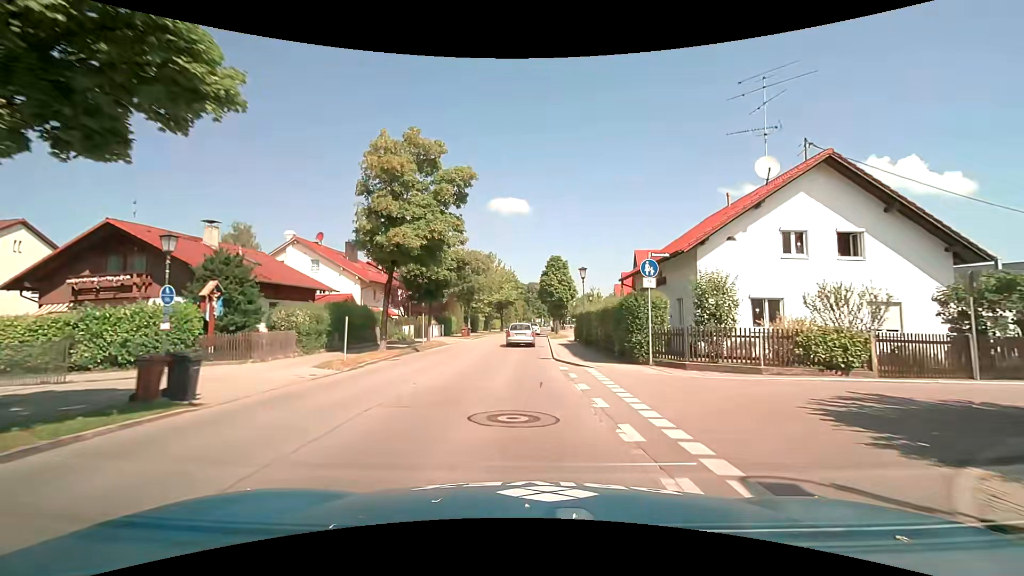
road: secondary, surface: asphalt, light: Day
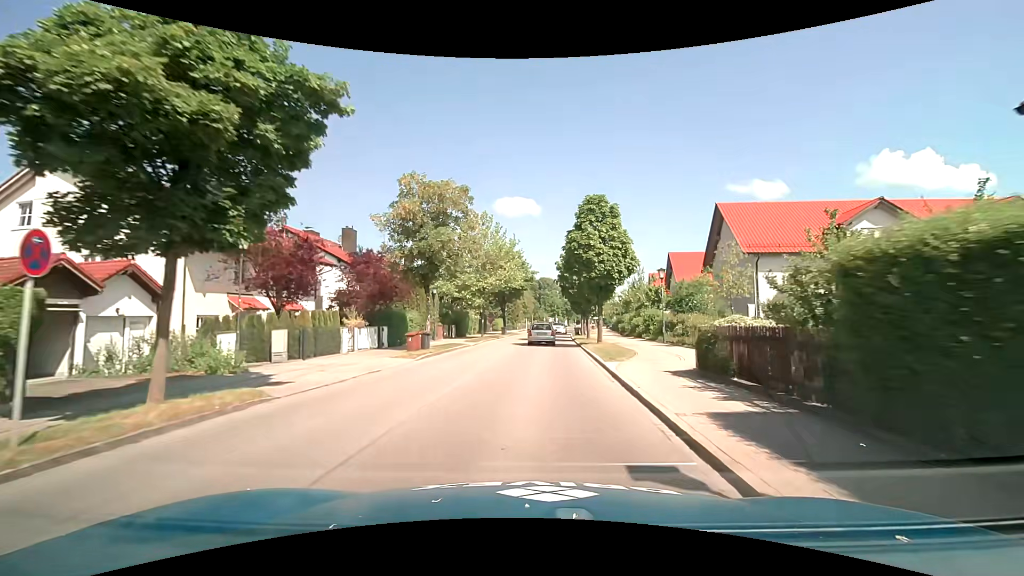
(-0.2, +25.2) m; -1°
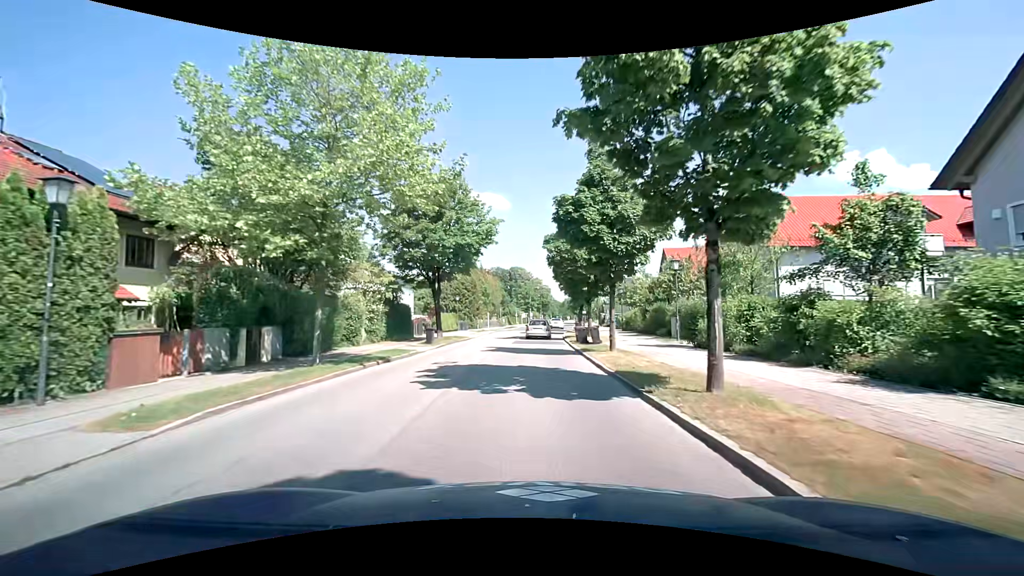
(+0.7, +30.3) m; +3°
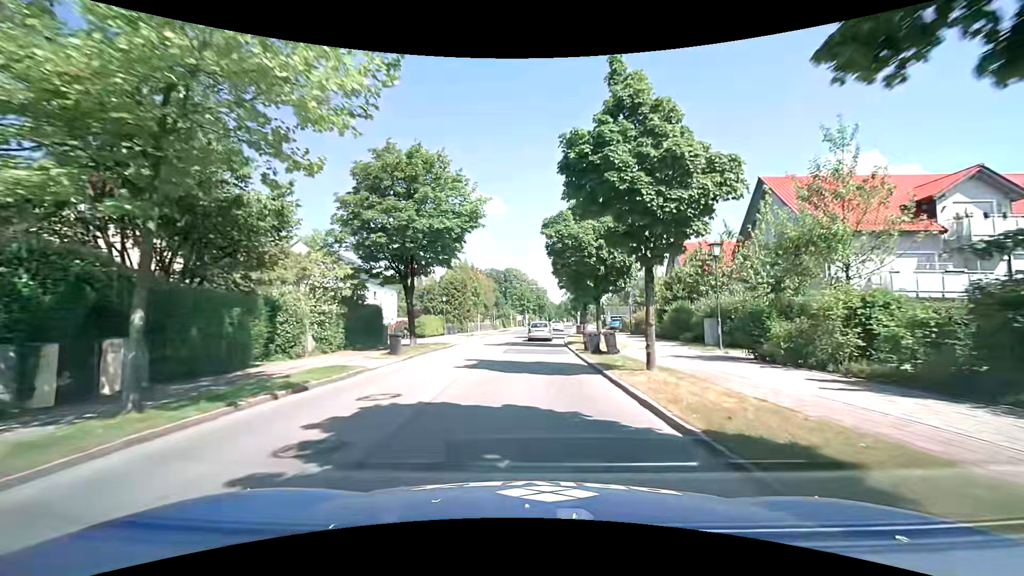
(0.0, +6.4) m; 0°
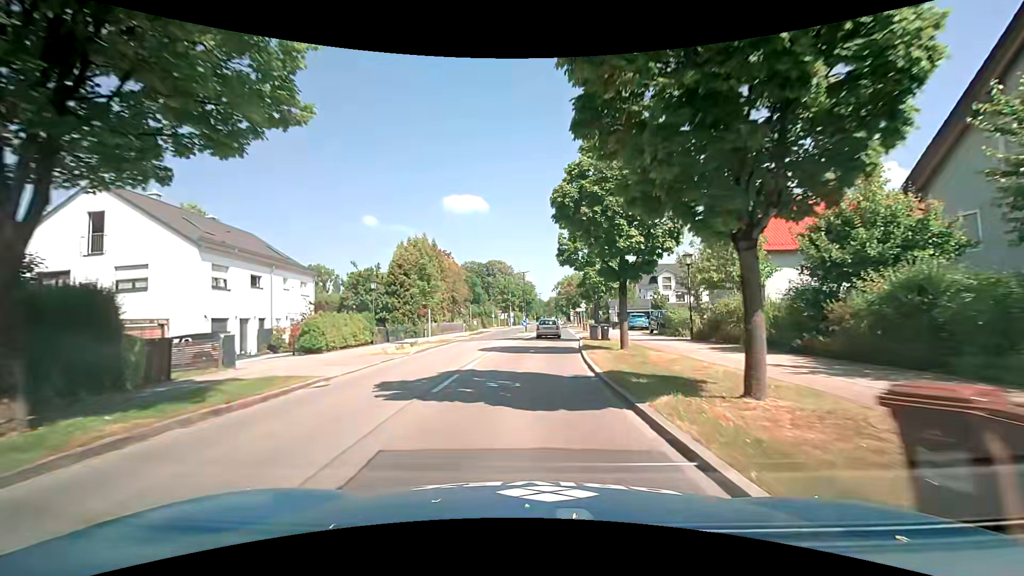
(+0.3, +20.2) m; +2°
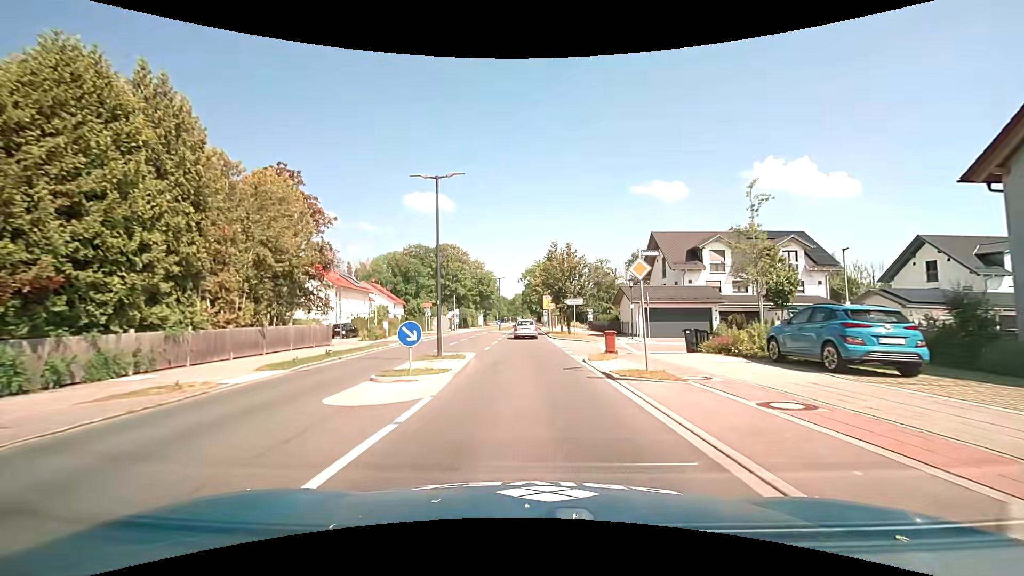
(+1.4, +35.1) m; +4°
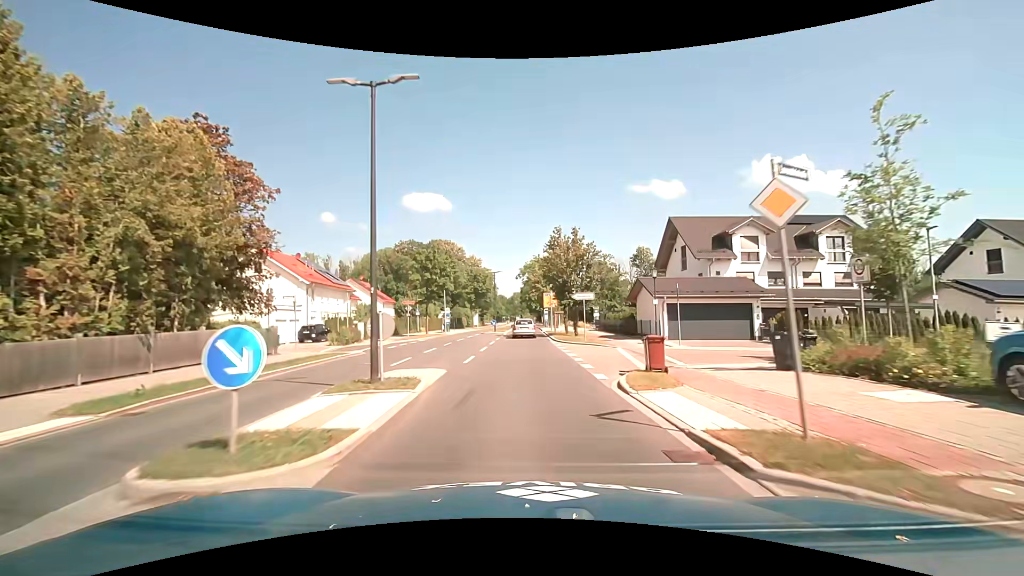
(-0.1, +7.0) m; 0°
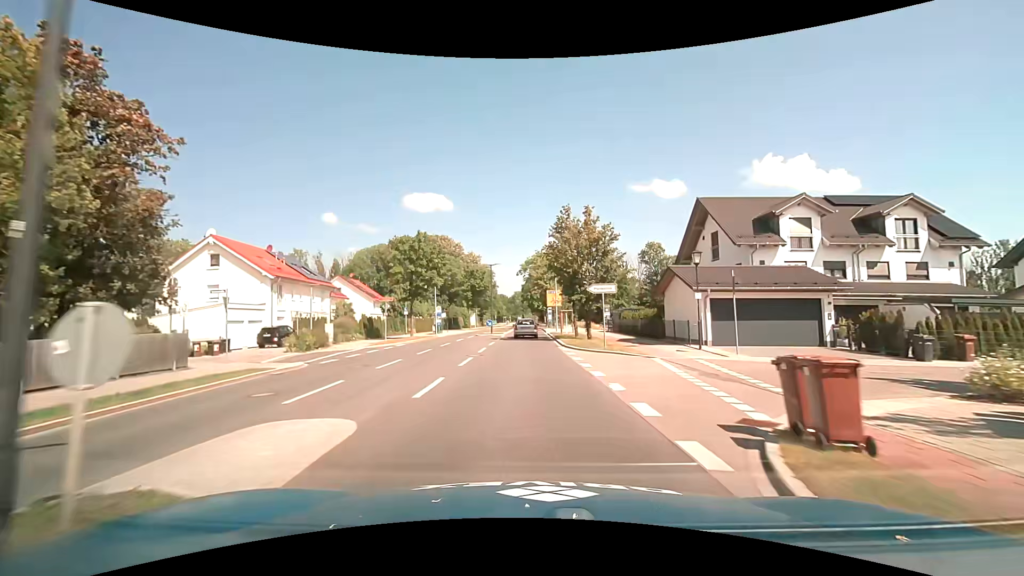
(0.0, +7.0) m; 0°
(0, +10) (0, +20) (0, +30) (0, +40) (0, +50) (0, +60) (-1, +70) (-1, +80) (-1, +90) (-2, +100) m
